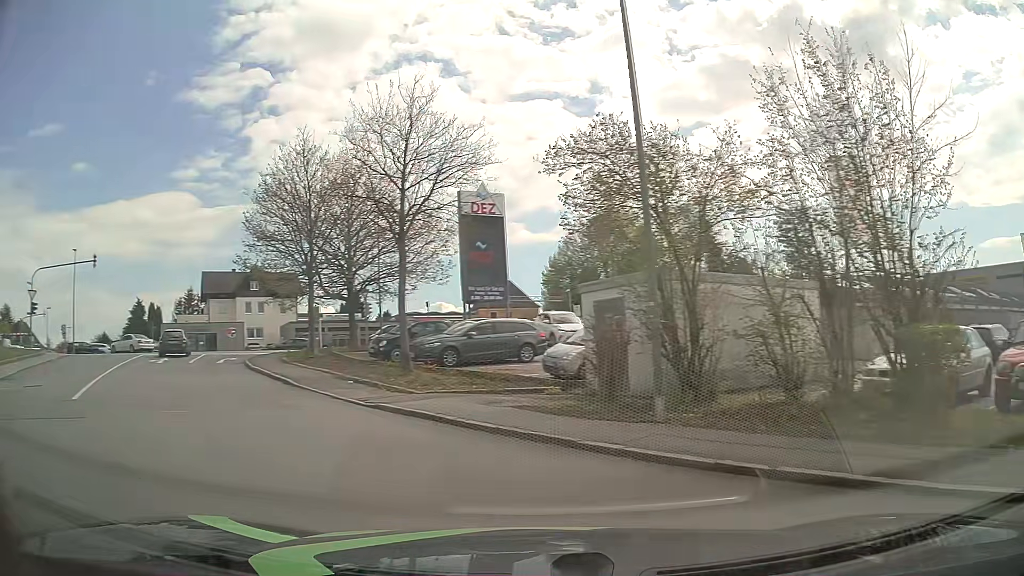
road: residential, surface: asphalt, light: Day
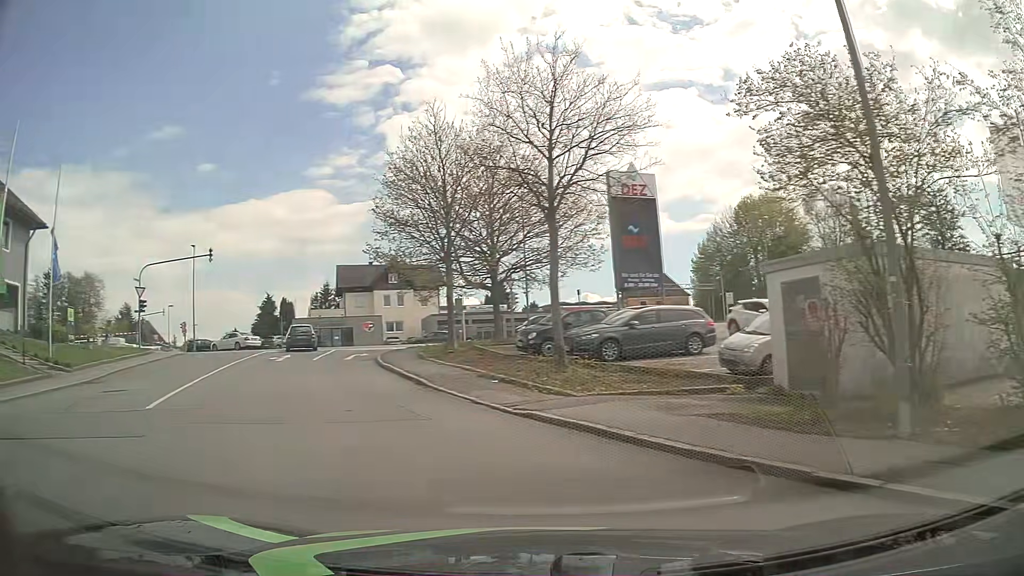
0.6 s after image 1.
(-0.3, +2.7) m; -11°
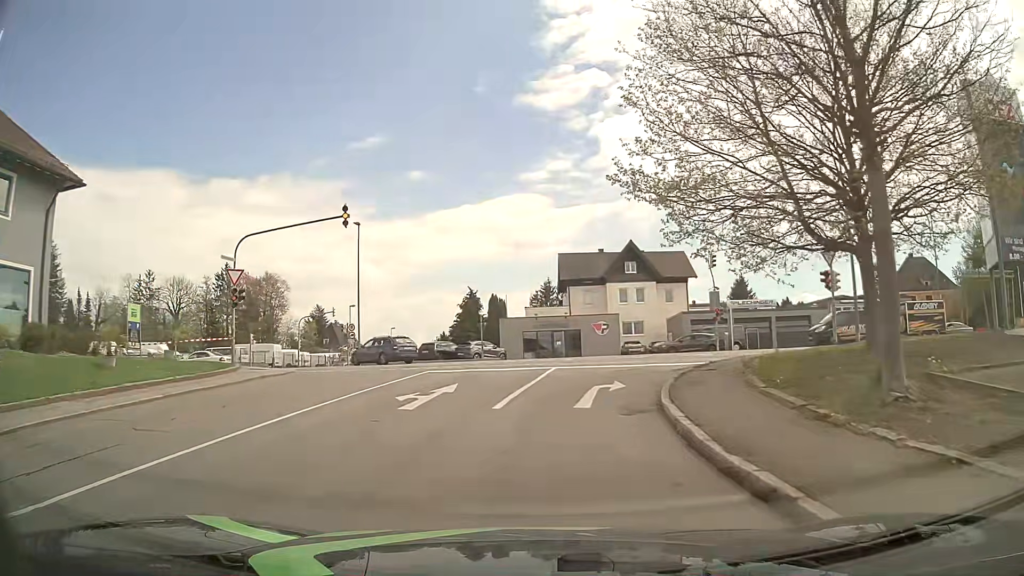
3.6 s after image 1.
(-4.5, +16.0) m; -21°
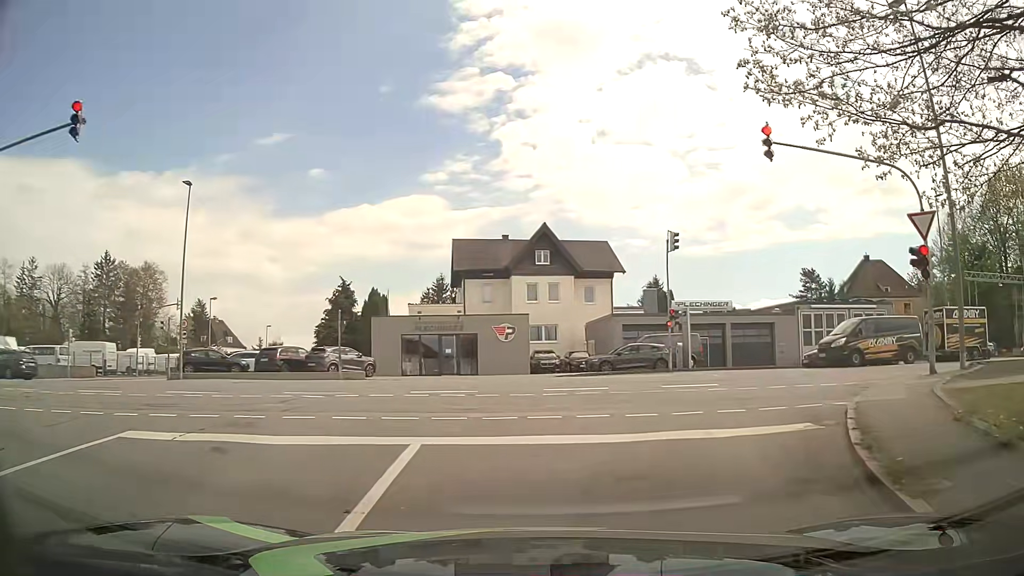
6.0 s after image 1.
(+0.5, +12.9) m; +7°
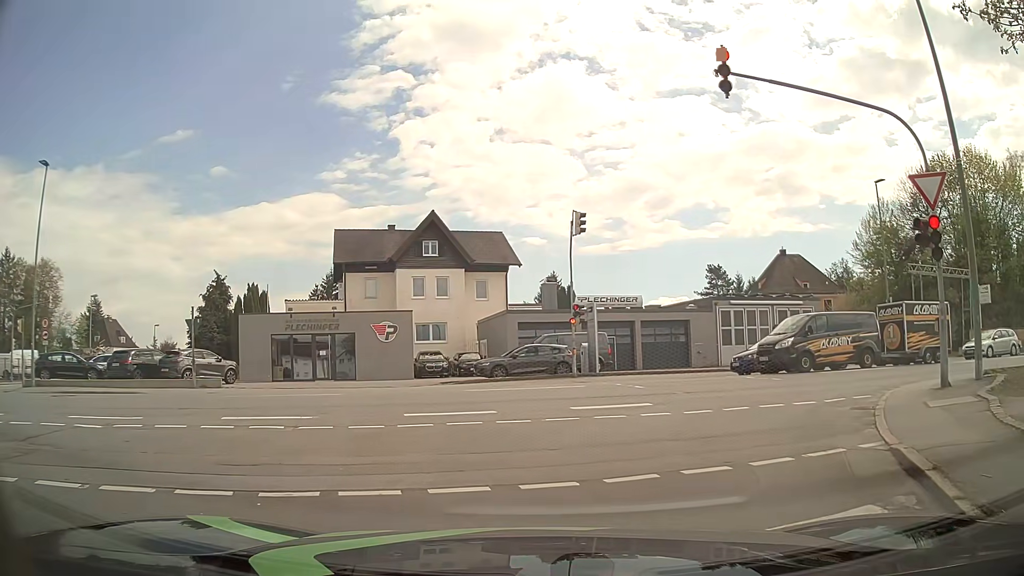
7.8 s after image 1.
(+0.5, +4.3) m; +8°
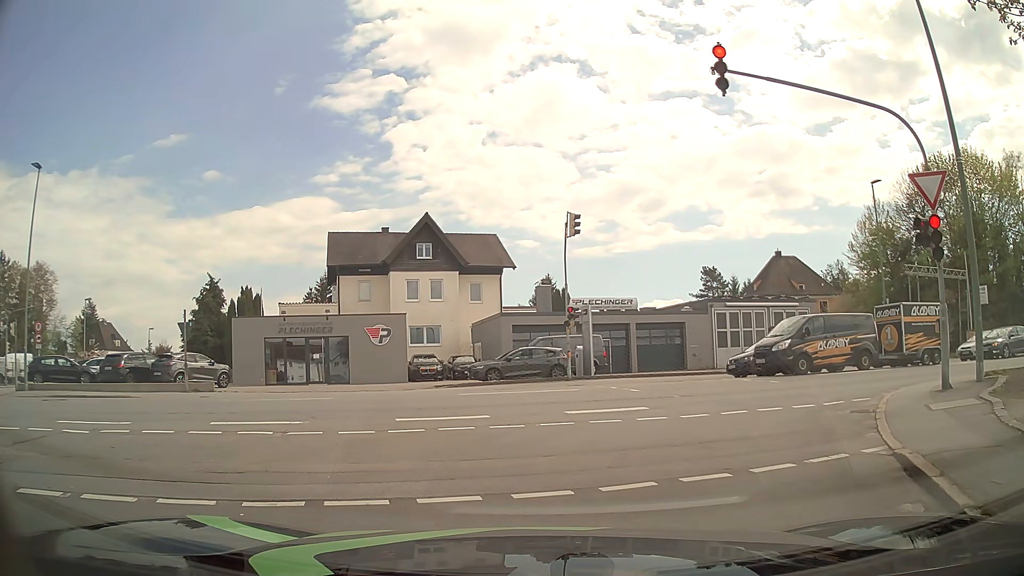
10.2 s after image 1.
(0.0, +0.3) m; 0°
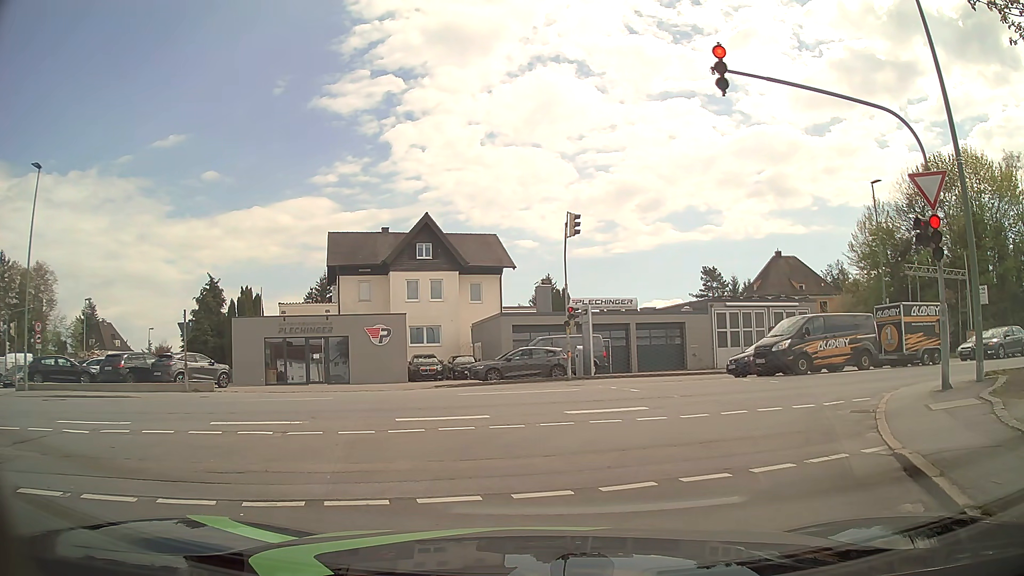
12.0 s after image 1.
(0.0, 0.0) m; 0°
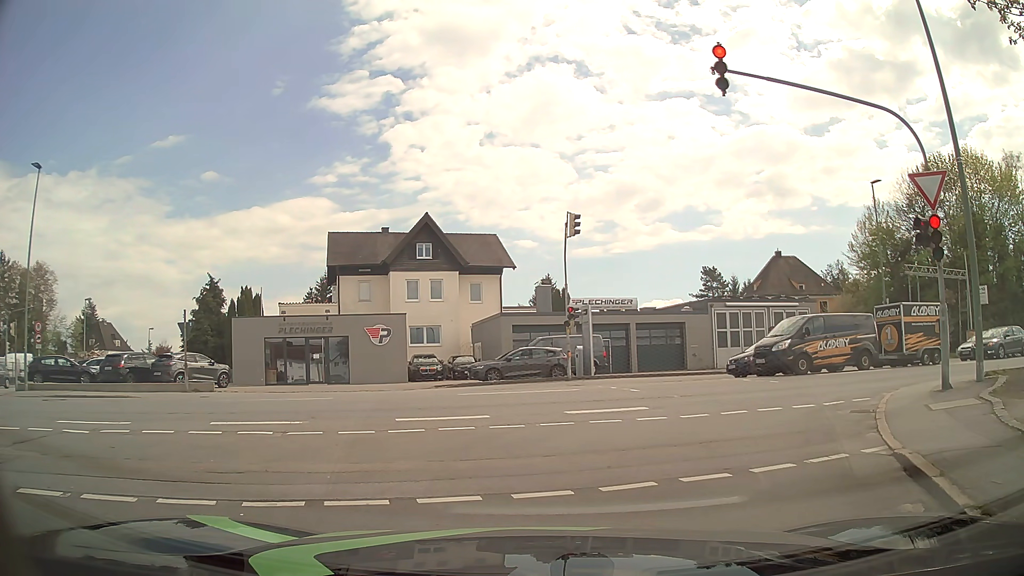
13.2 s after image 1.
(0.0, 0.0) m; 0°
(+2, +10) (+9, +17) (+18, +20) (+28, +22) (+38, +24) (+48, +27) (+57, +29) (+67, +31) (+77, +33) (+87, +35) m
